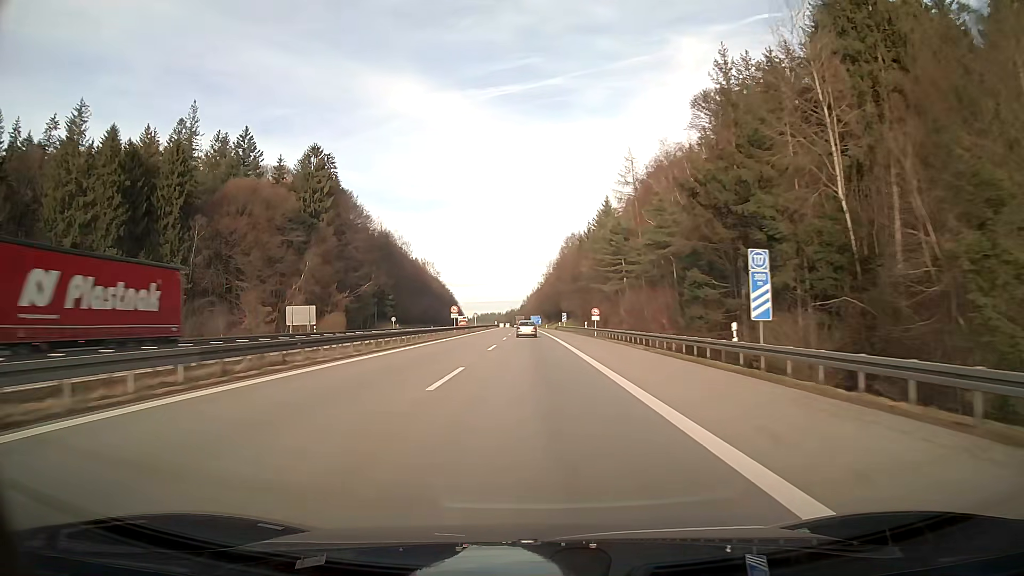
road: motorway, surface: asphalt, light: Day
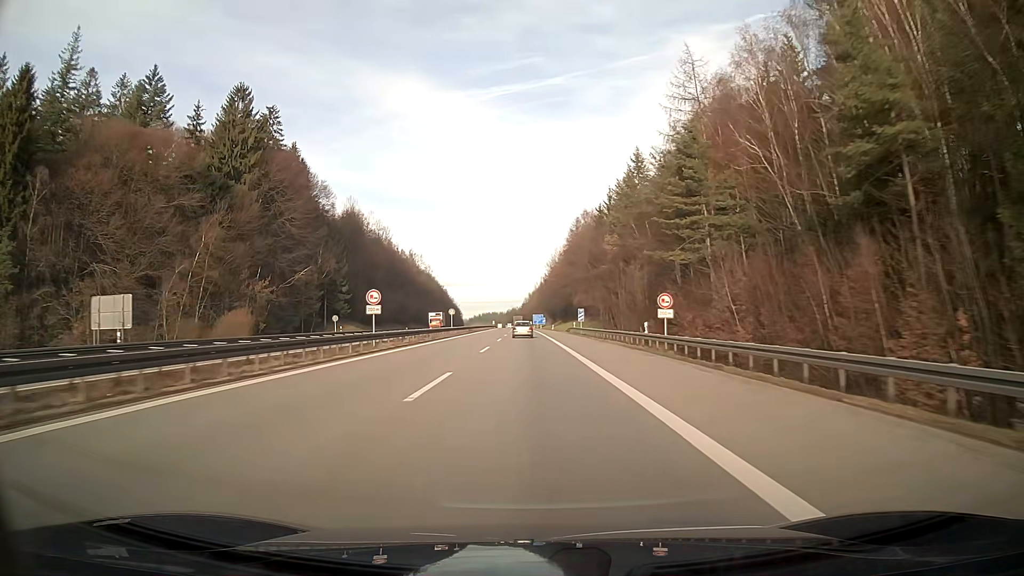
(-0.1, +37.6) m; 0°
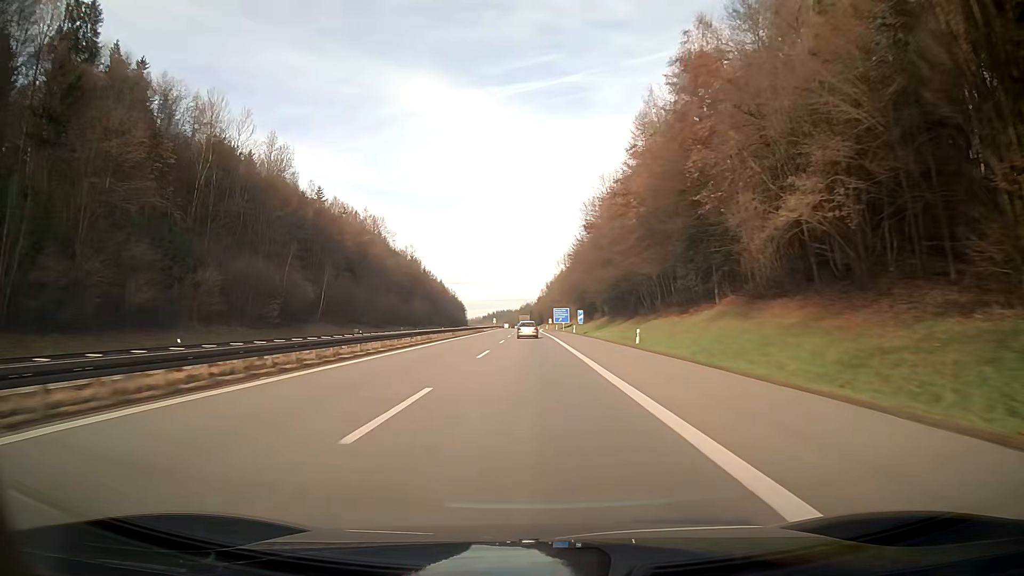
(-1.2, +93.8) m; -1°
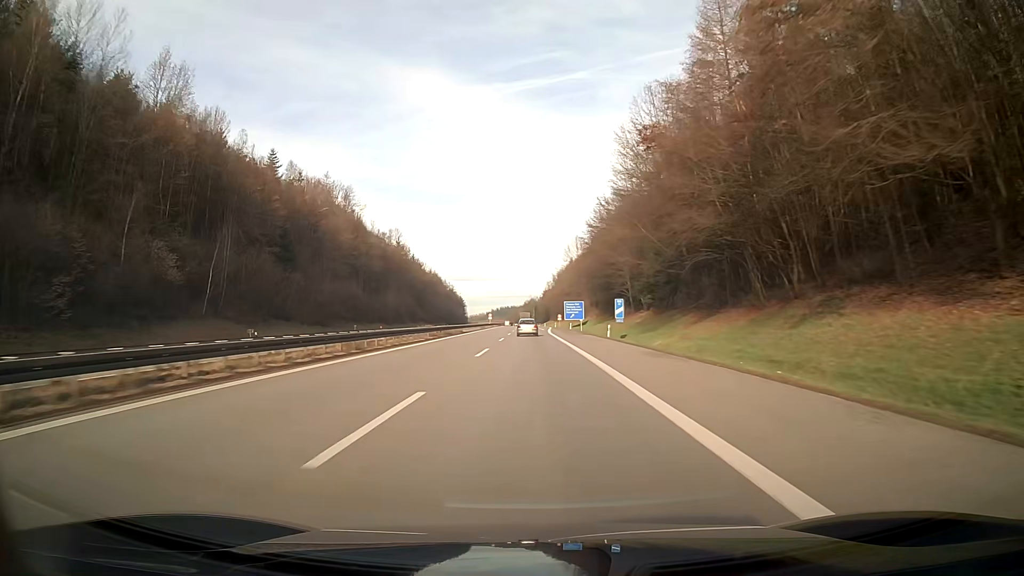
(-0.1, +37.3) m; 0°
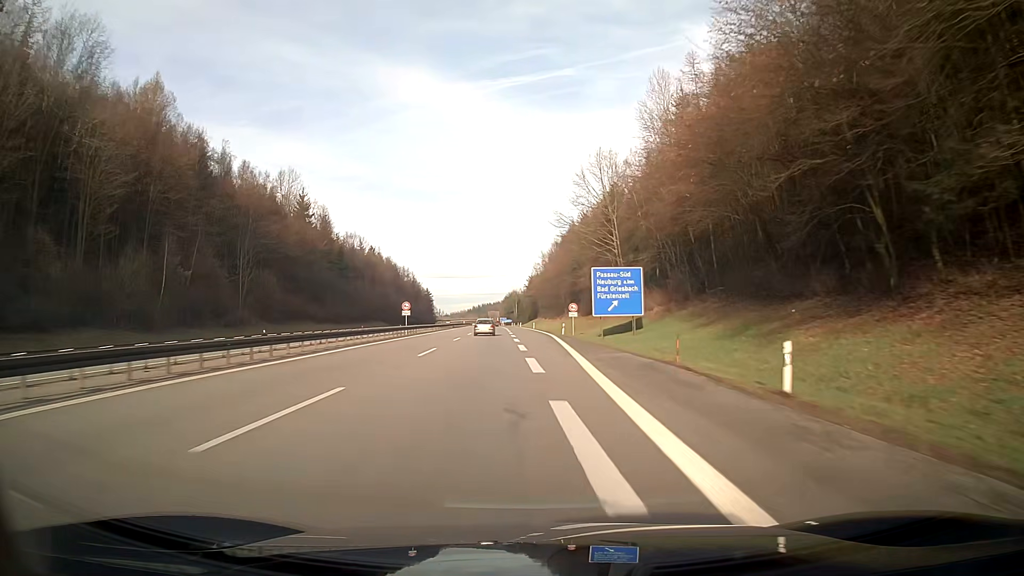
(+0.9, +89.2) m; +1°
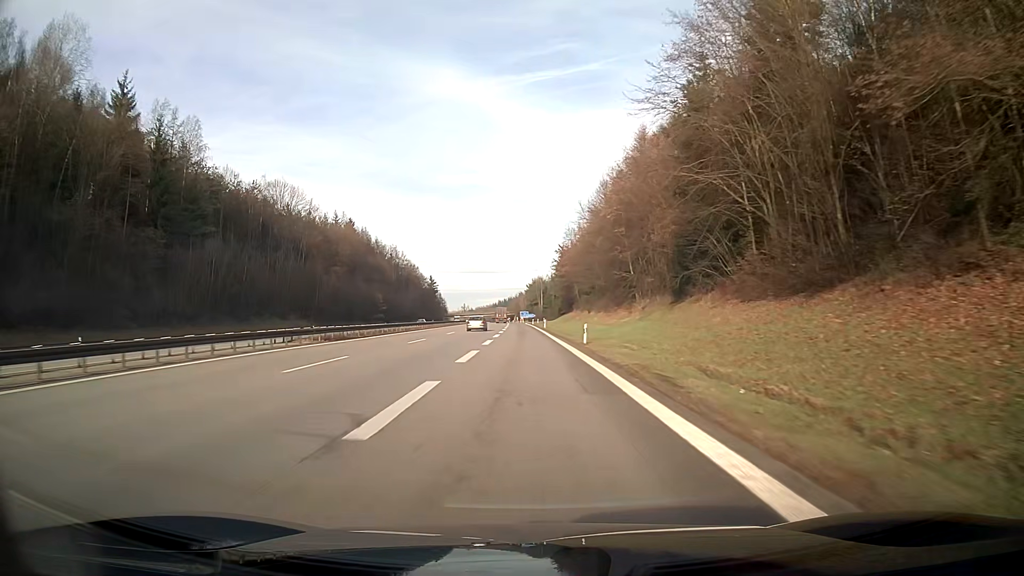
(-1.4, +81.2) m; -3°
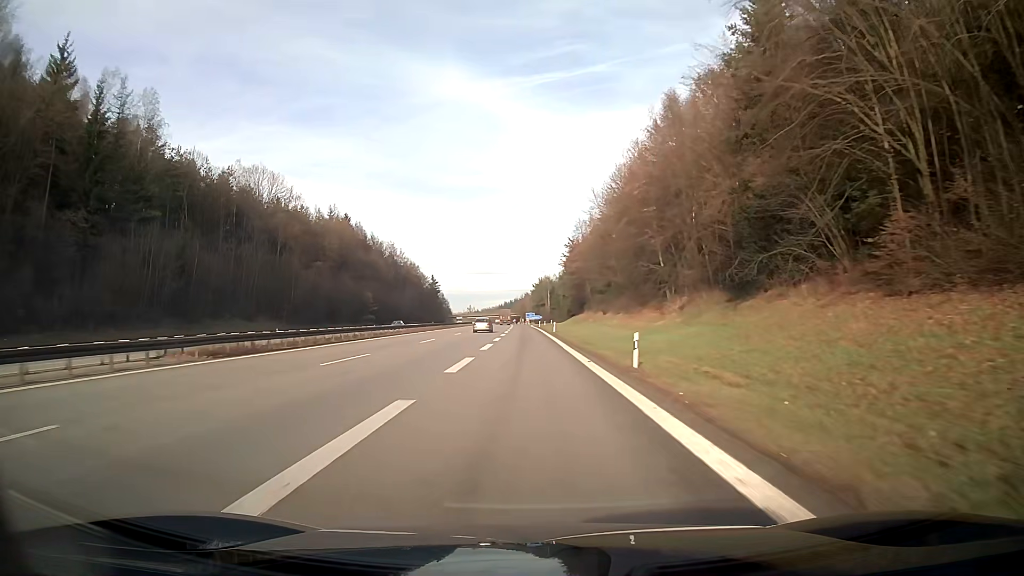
(-0.1, +14.7) m; 0°
